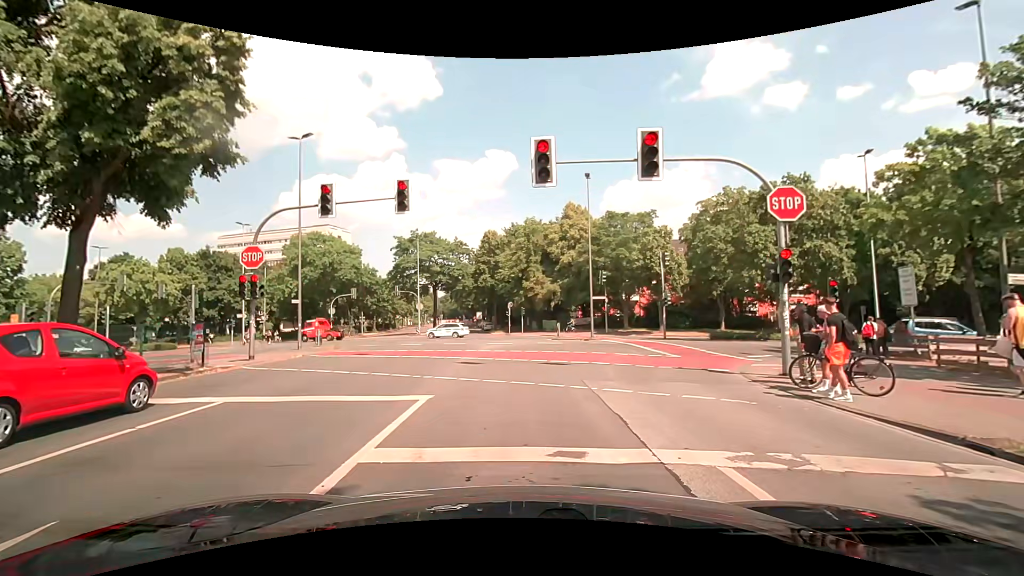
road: secondary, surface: asphalt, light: Day
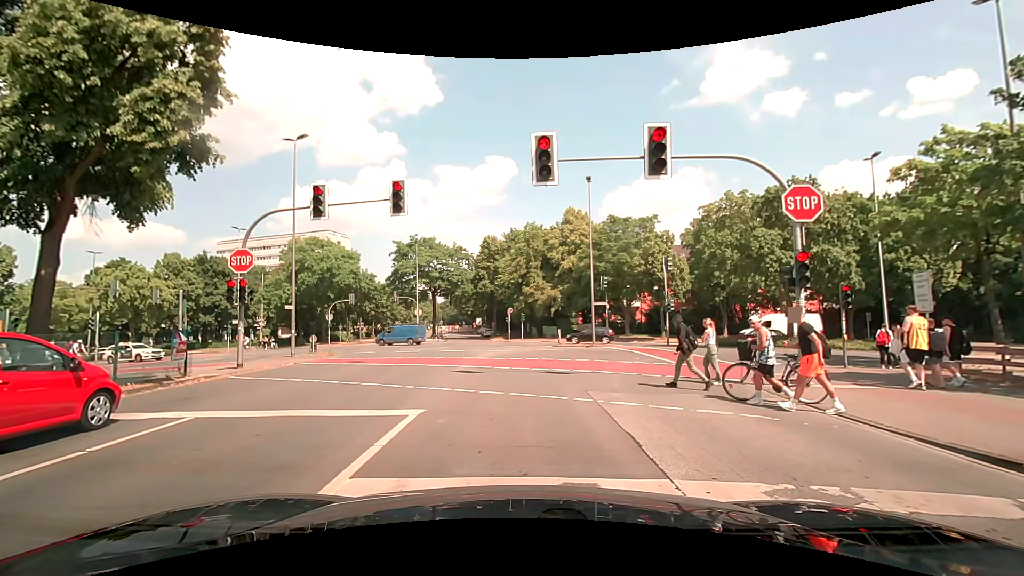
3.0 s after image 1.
(0.0, +0.8) m; 0°
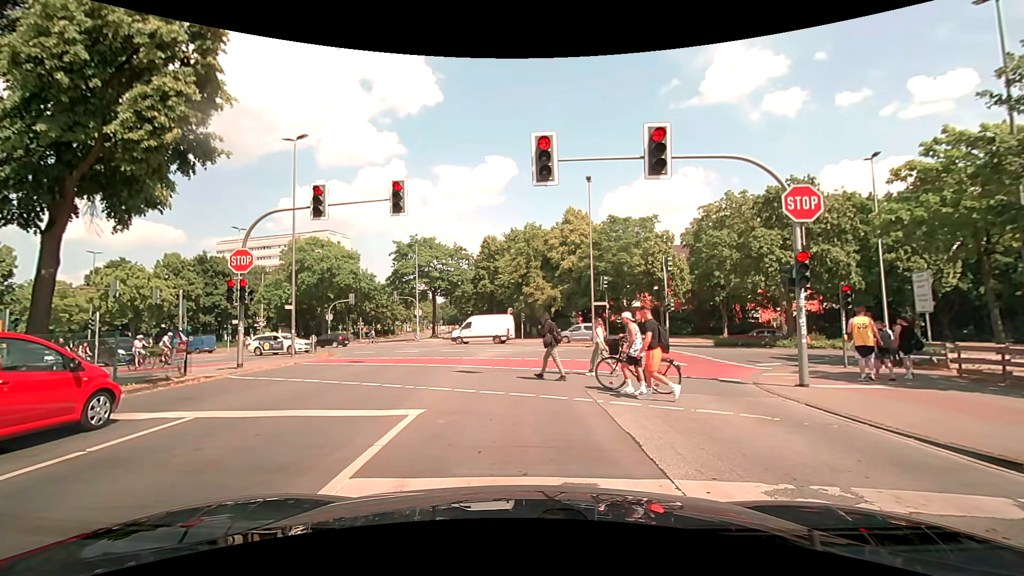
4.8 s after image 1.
(0.0, 0.0) m; 0°
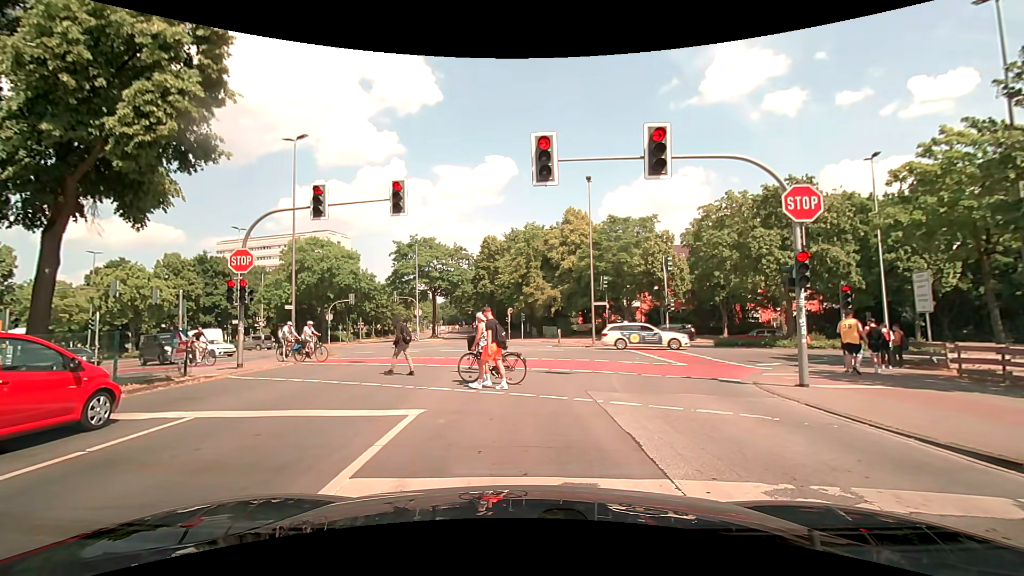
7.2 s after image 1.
(0.0, 0.0) m; 0°
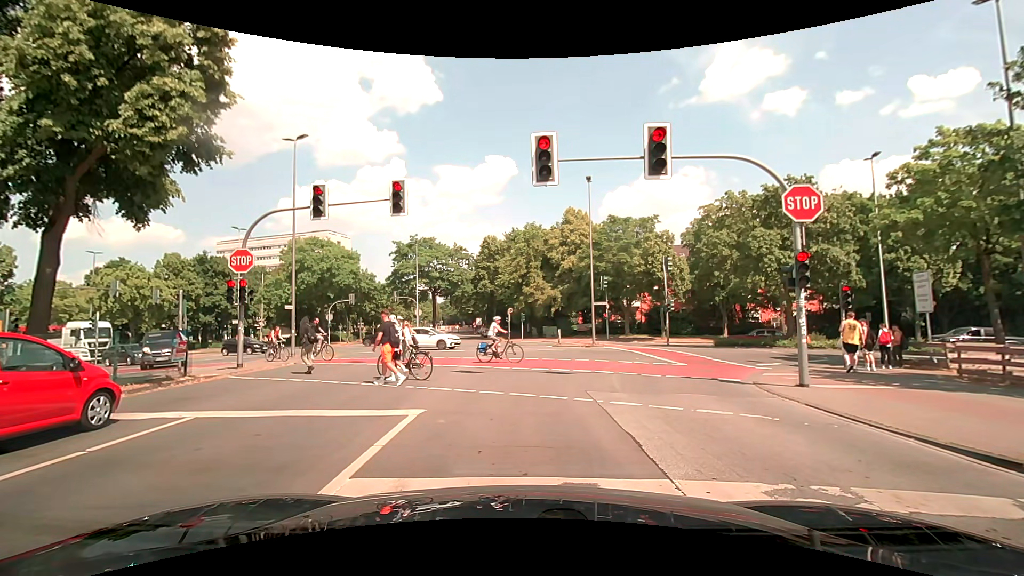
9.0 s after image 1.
(0.0, 0.0) m; 0°
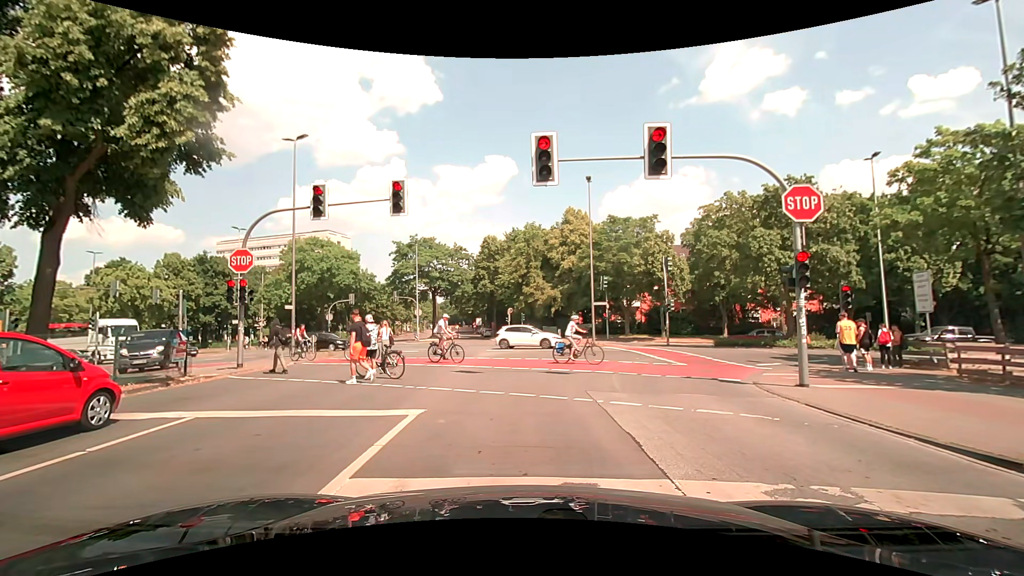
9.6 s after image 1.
(0.0, 0.0) m; 0°
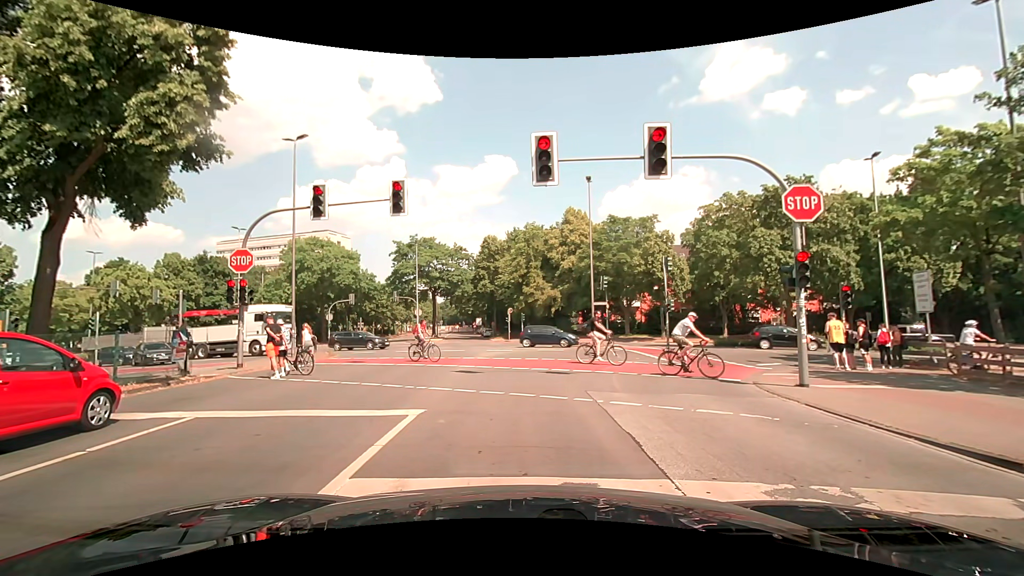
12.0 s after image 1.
(0.0, 0.0) m; 0°
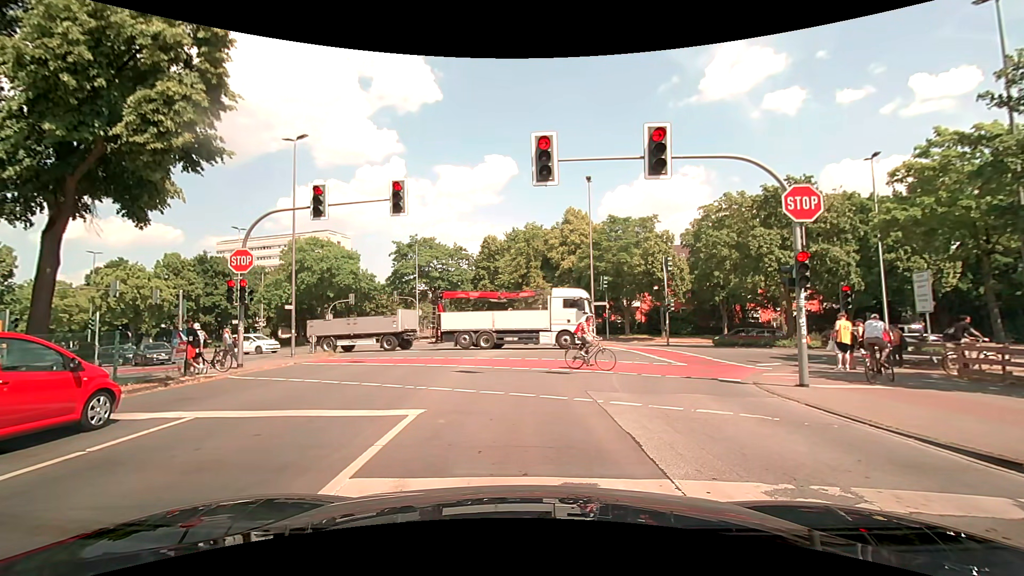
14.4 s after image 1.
(0.0, 0.0) m; 0°
